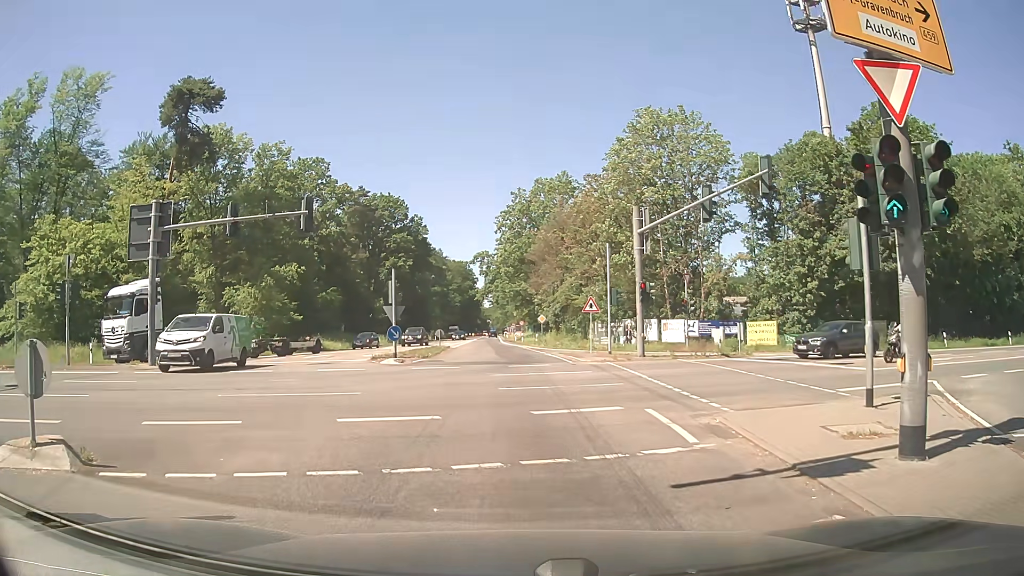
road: secondary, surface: asphalt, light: Day
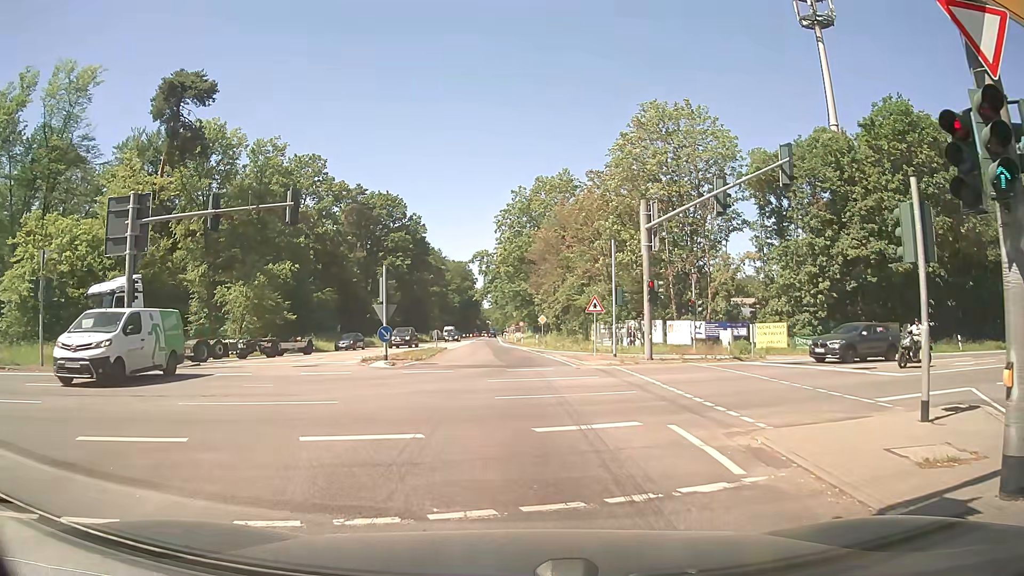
(0.0, +1.9) m; 0°
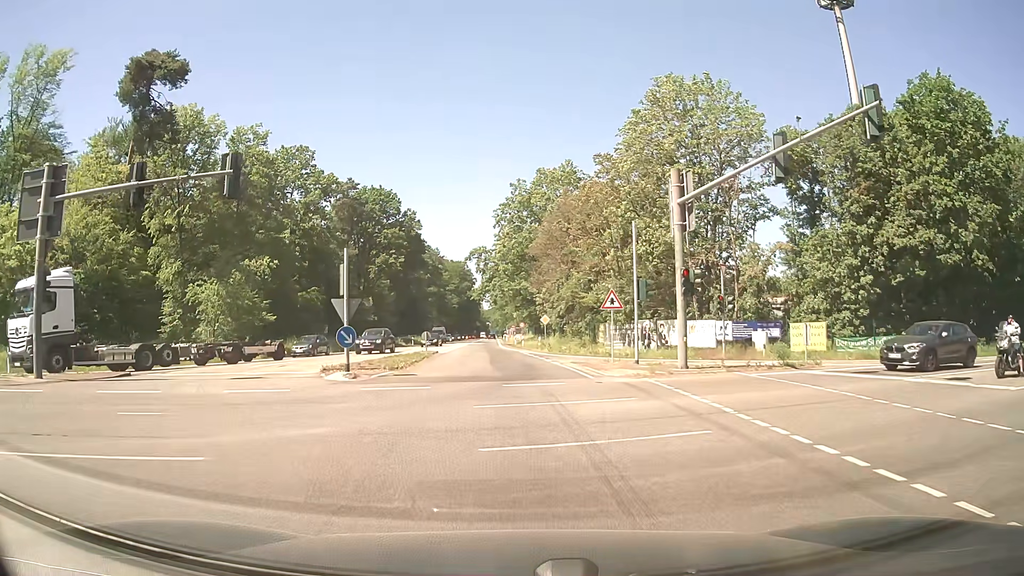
(0.0, +5.9) m; 0°
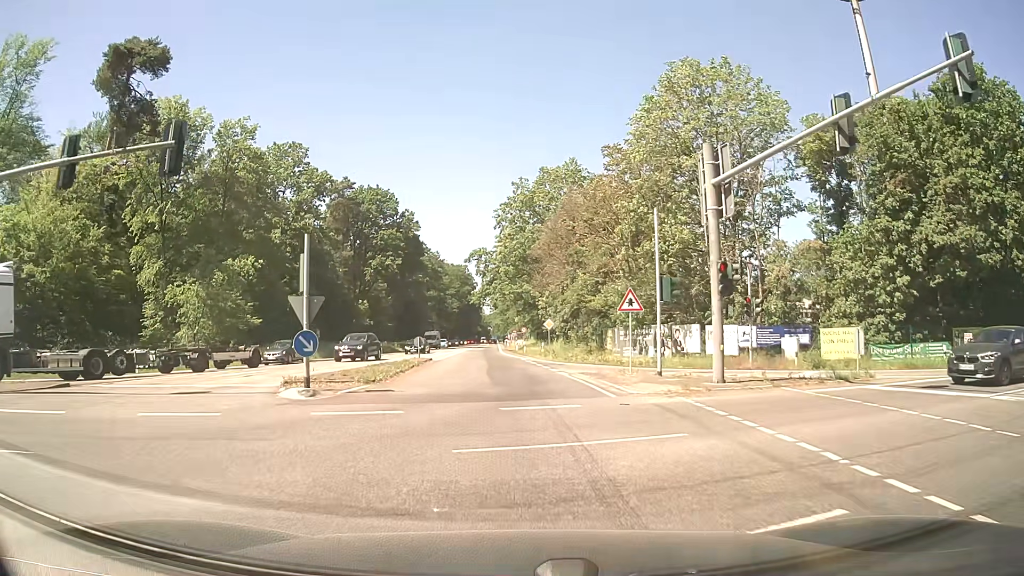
(0.0, +3.9) m; 0°
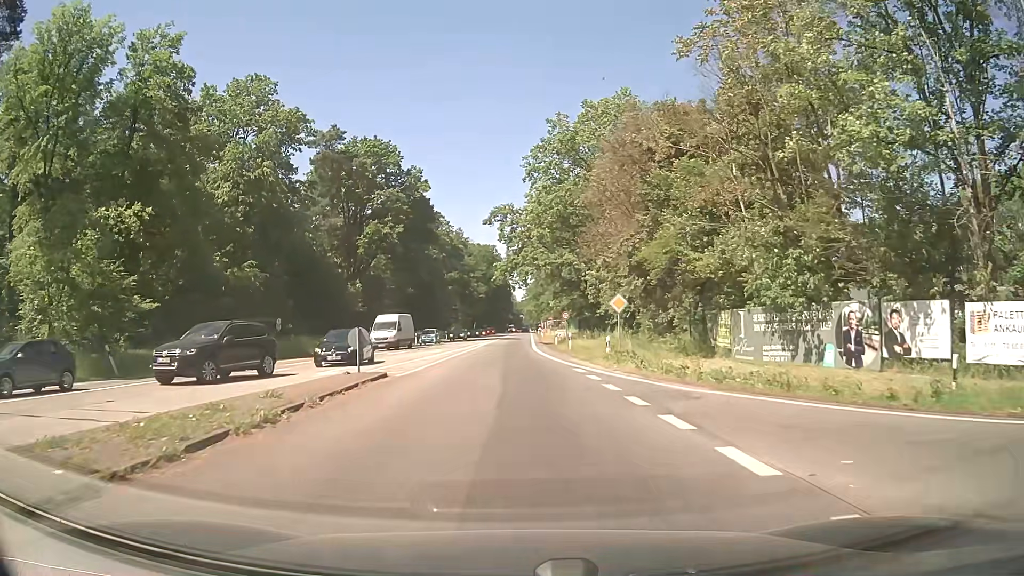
(-0.5, +21.6) m; -3°
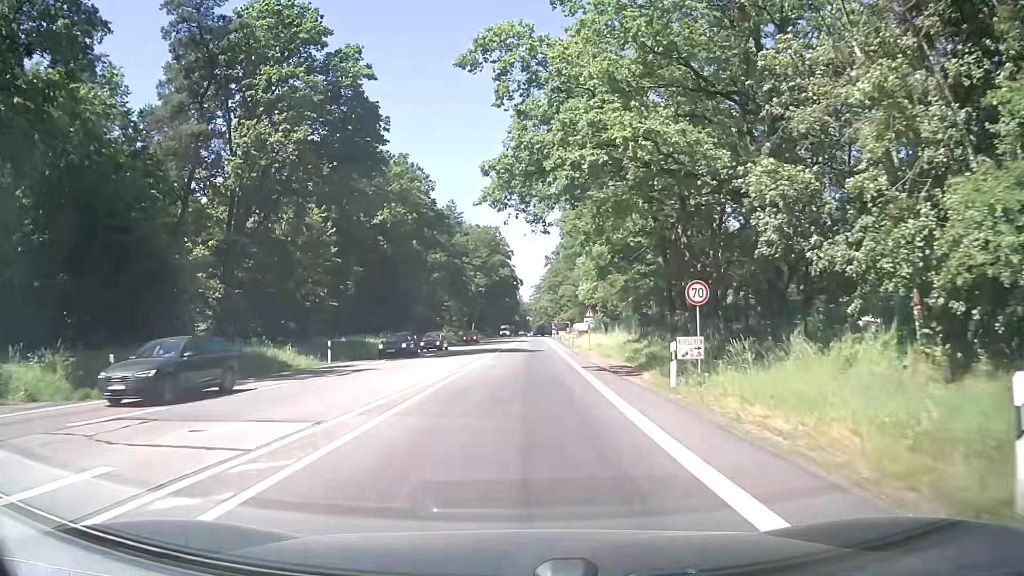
(-0.7, +36.9) m; -1°
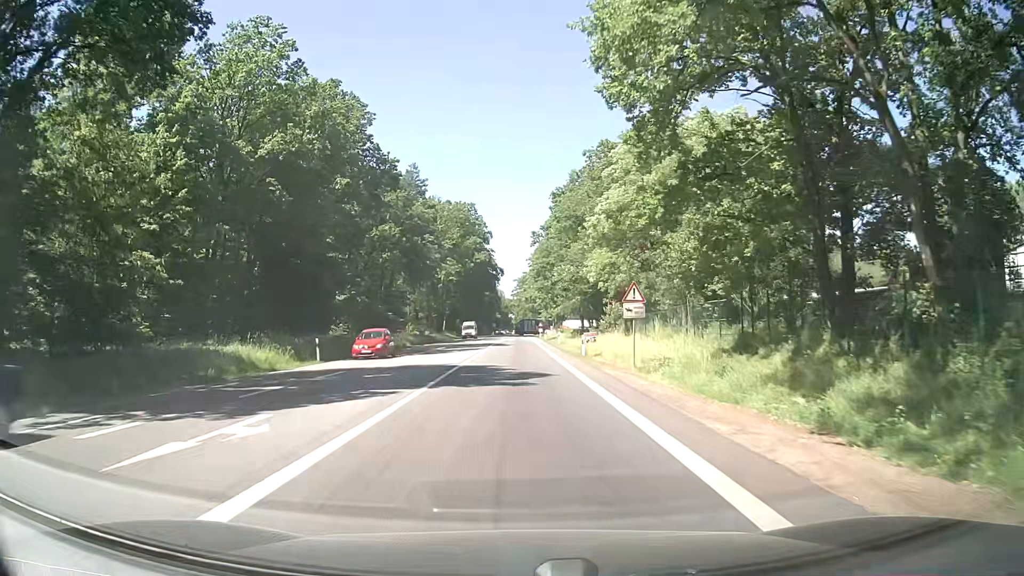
(+0.6, +25.3) m; +1°
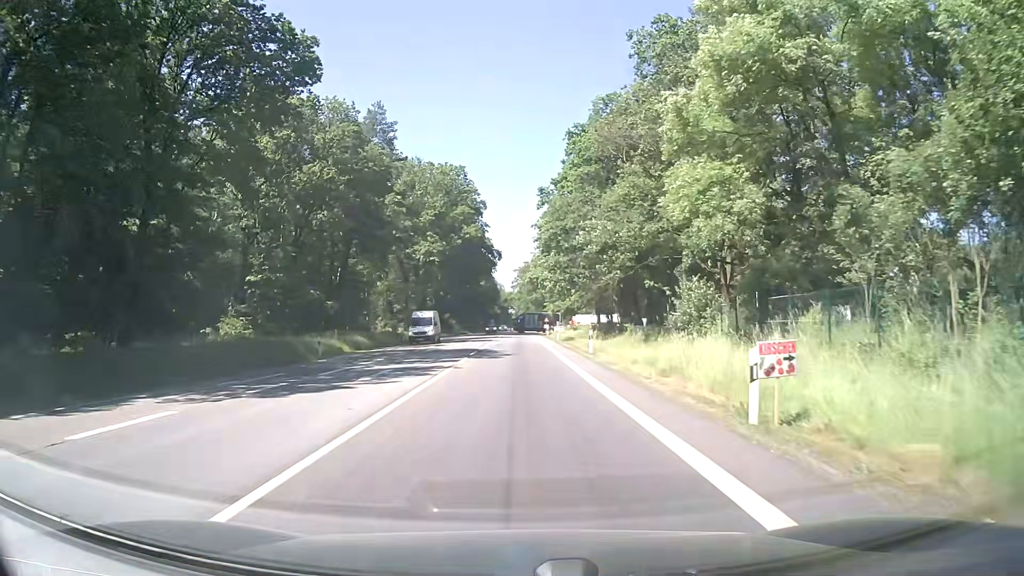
(+0.2, +24.8) m; 0°
